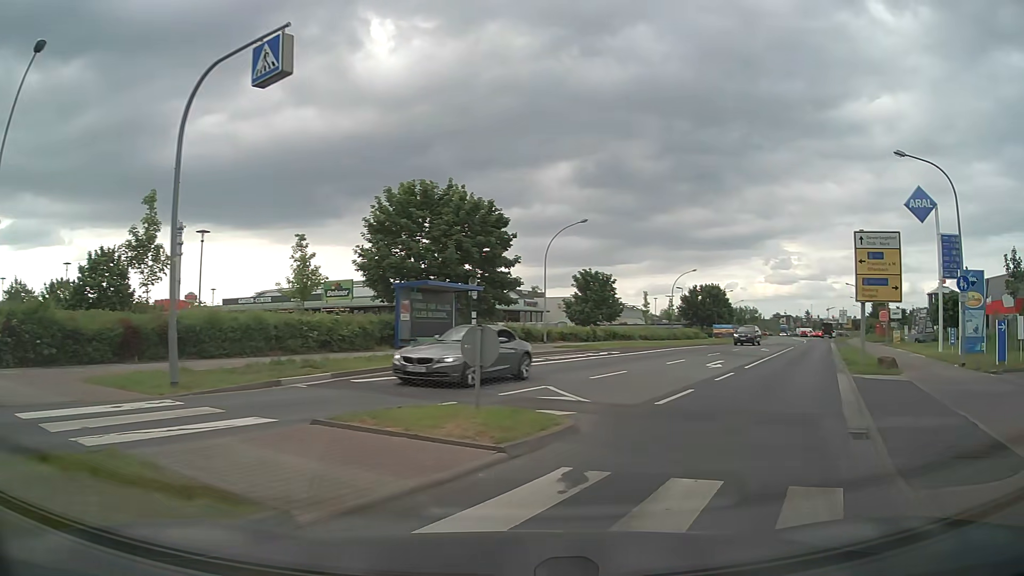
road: tertiary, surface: asphalt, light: Day
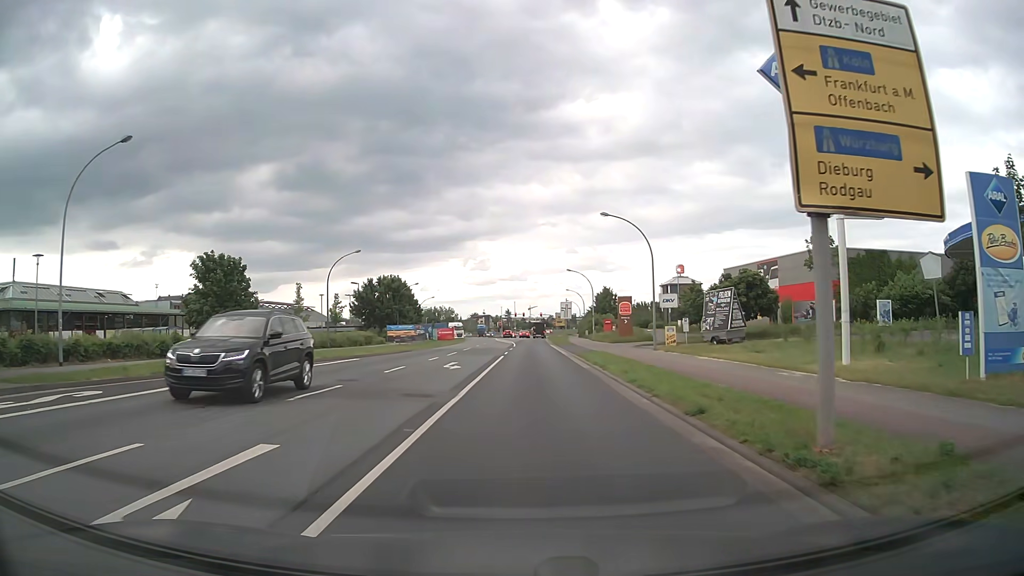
(+7.4, +19.7) m; +27°
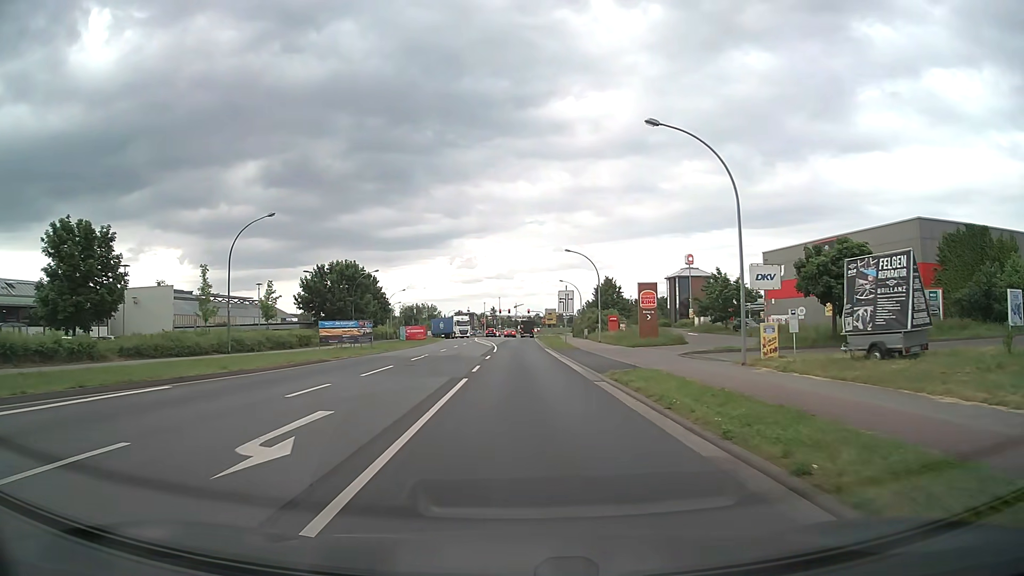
(+0.1, +17.5) m; +1°
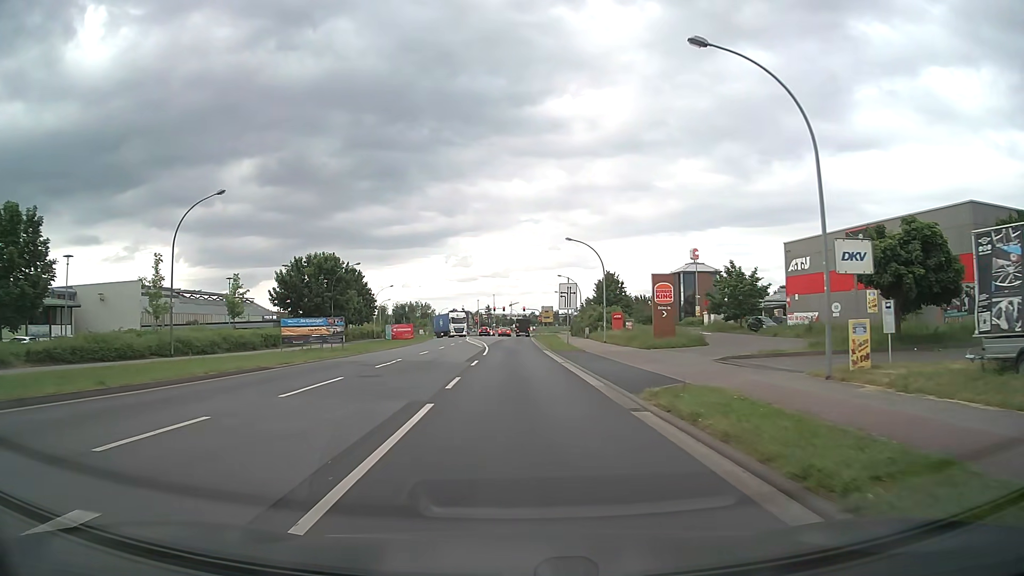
(0.0, +6.5) m; 0°
(0, +10) (0, +20) (0, +30) (0, +40) (0, +50) (-1, +60) (-1, +70) (-2, +80) (-2, +90) (-2, +100) m
